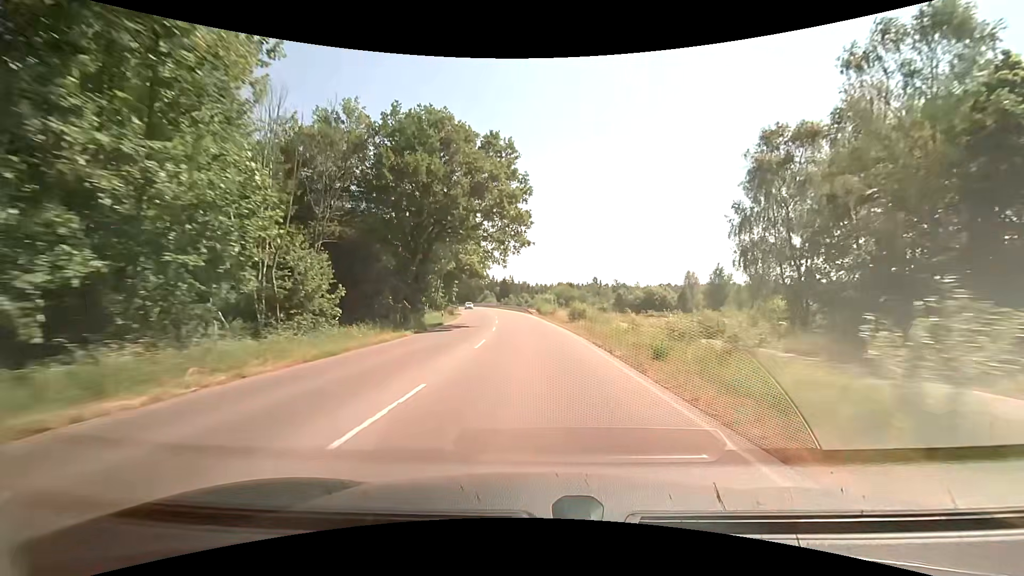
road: tertiary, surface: asphalt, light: Day
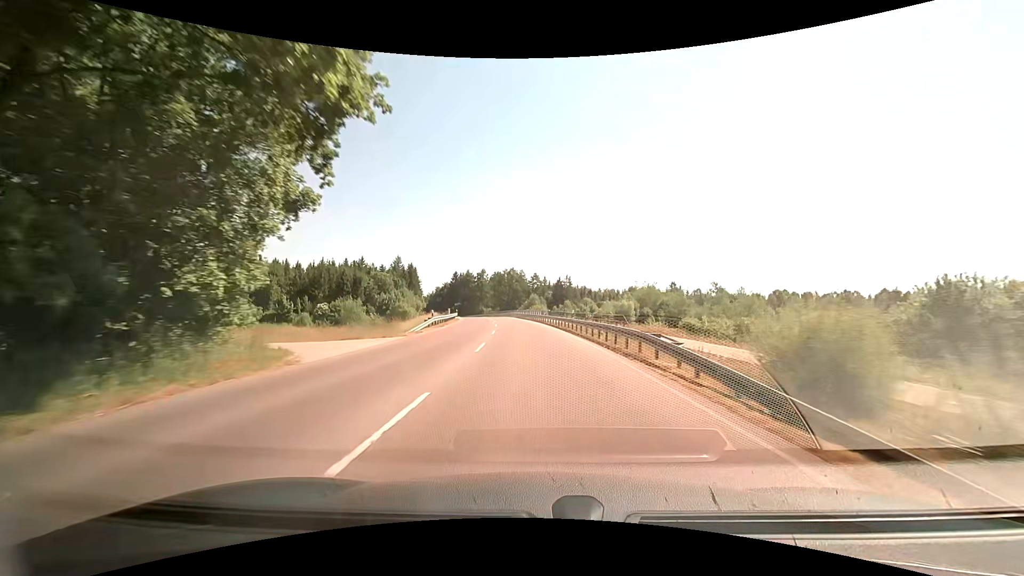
(-3.1, +61.2) m; -6°
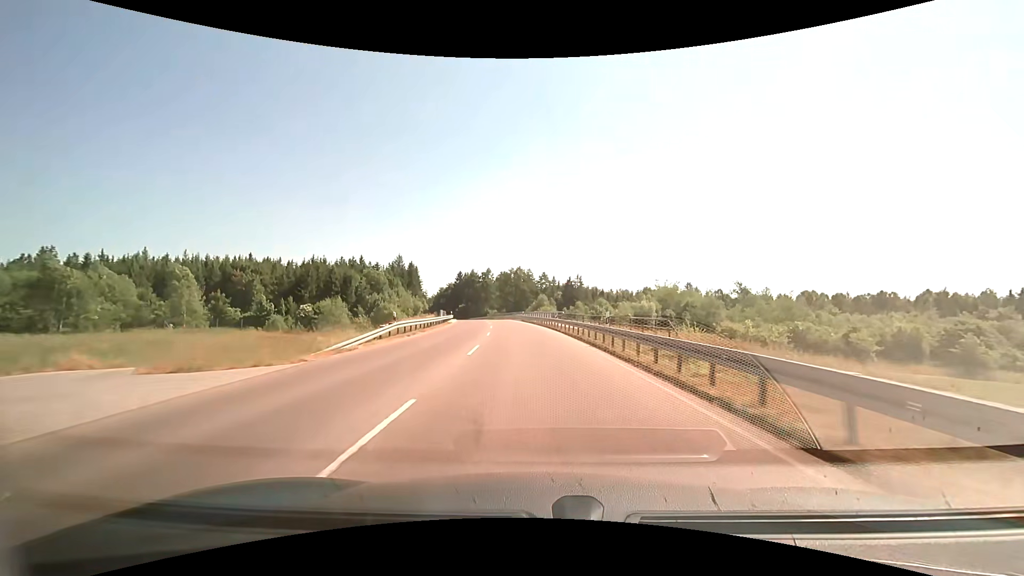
(-0.1, +12.6) m; -1°
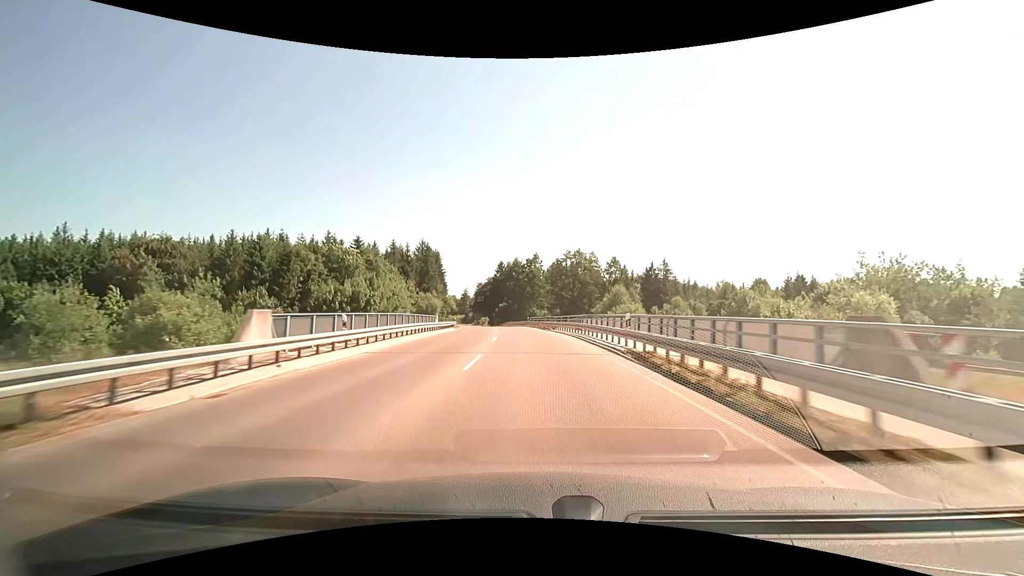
(-3.1, +52.1) m; -6°
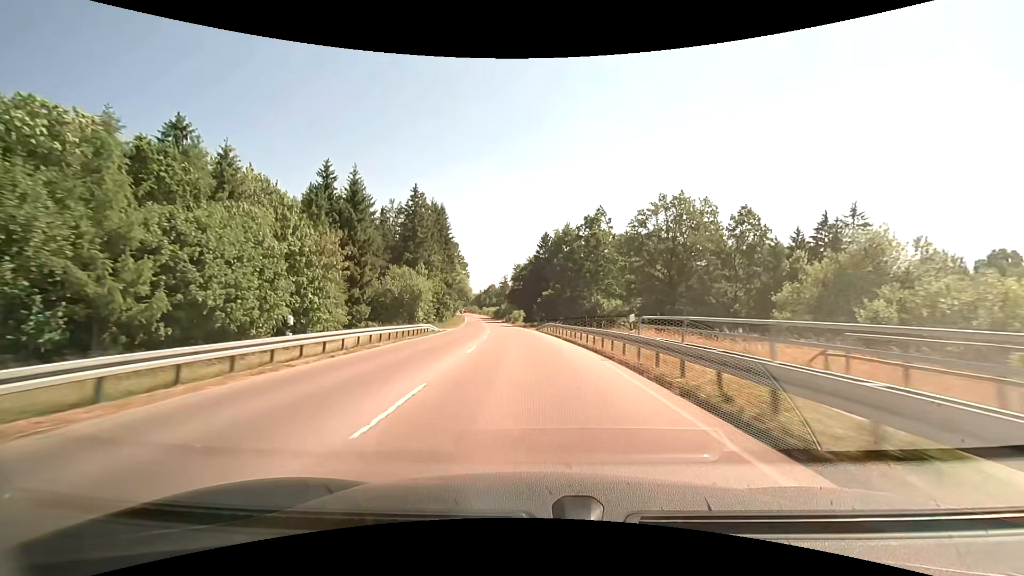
(-2.5, +54.6) m; -6°
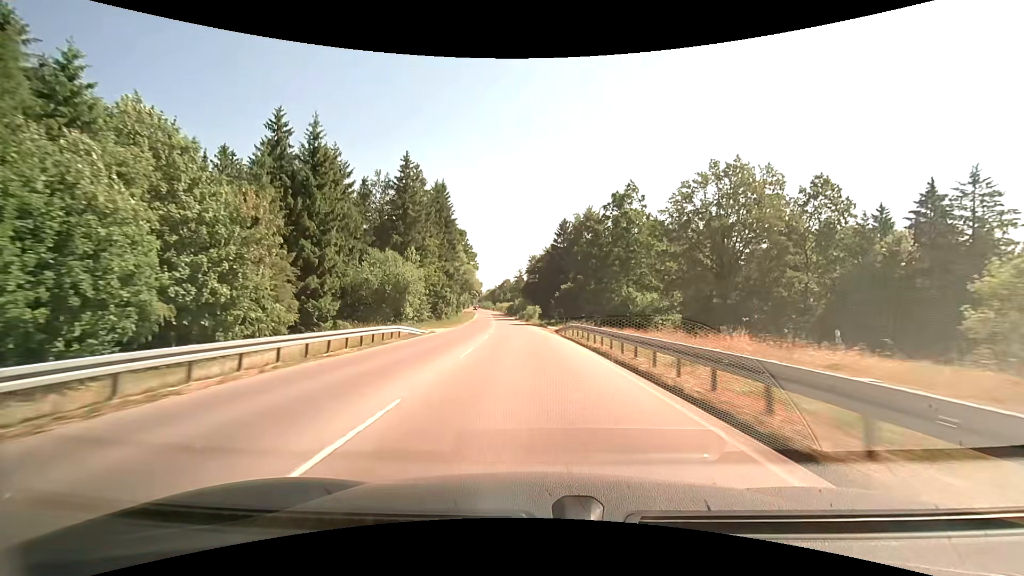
(-0.2, +13.9) m; -2°
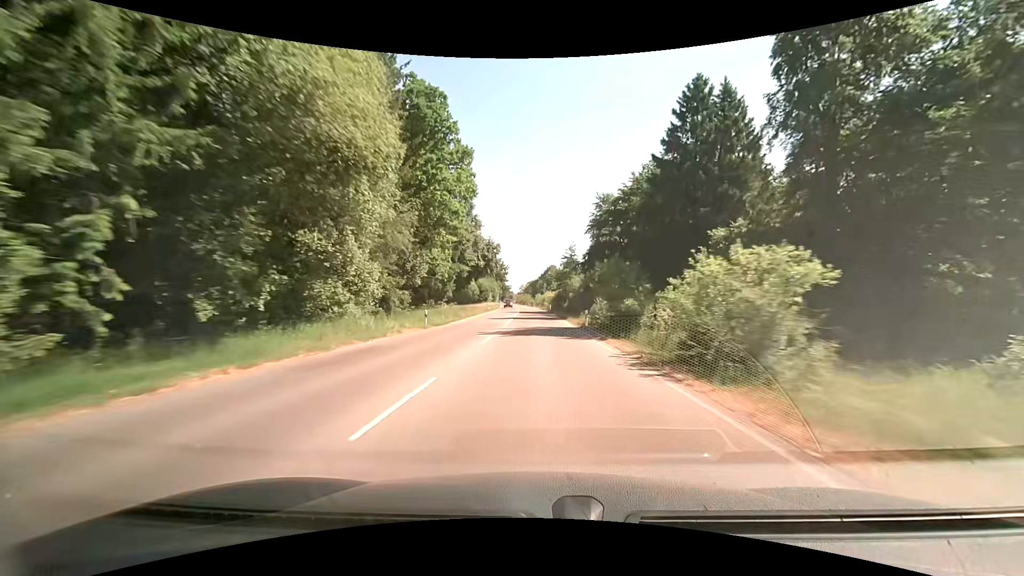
(-4.2, +70.9) m; -5°
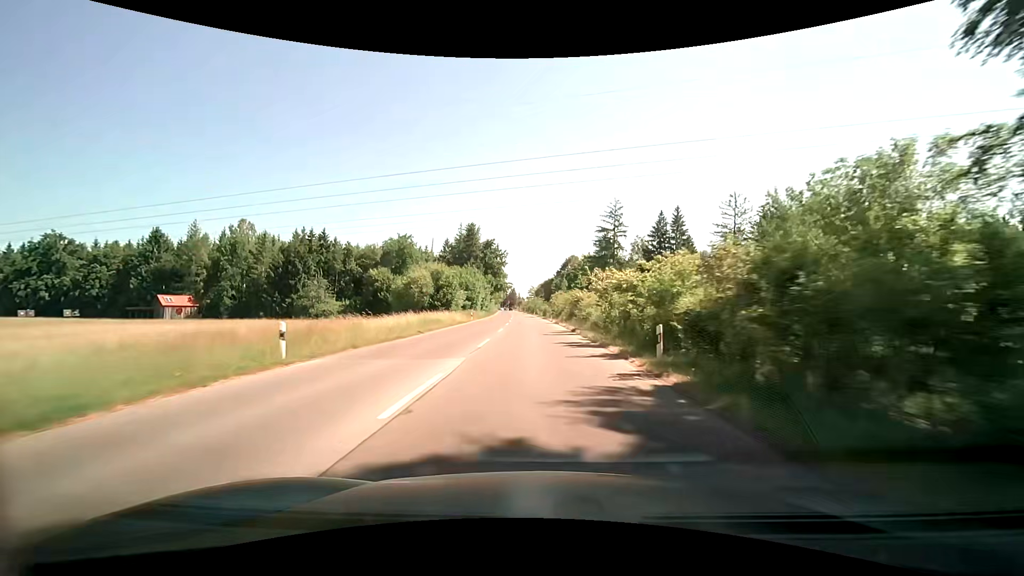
(-0.4, +67.9) m; -1°
(0, +10) (0, +20) (-1, +30) (-1, +40) (-1, +50) (-2, +60) (-2, +70) (-2, +80) (-3, +90) (-3, +100) m
